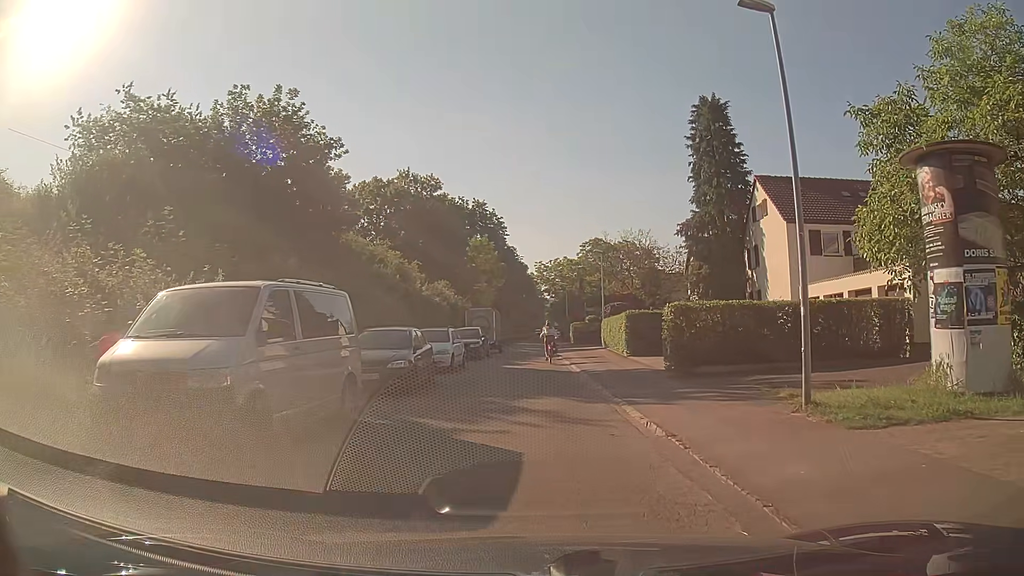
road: residential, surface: asphalt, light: Day
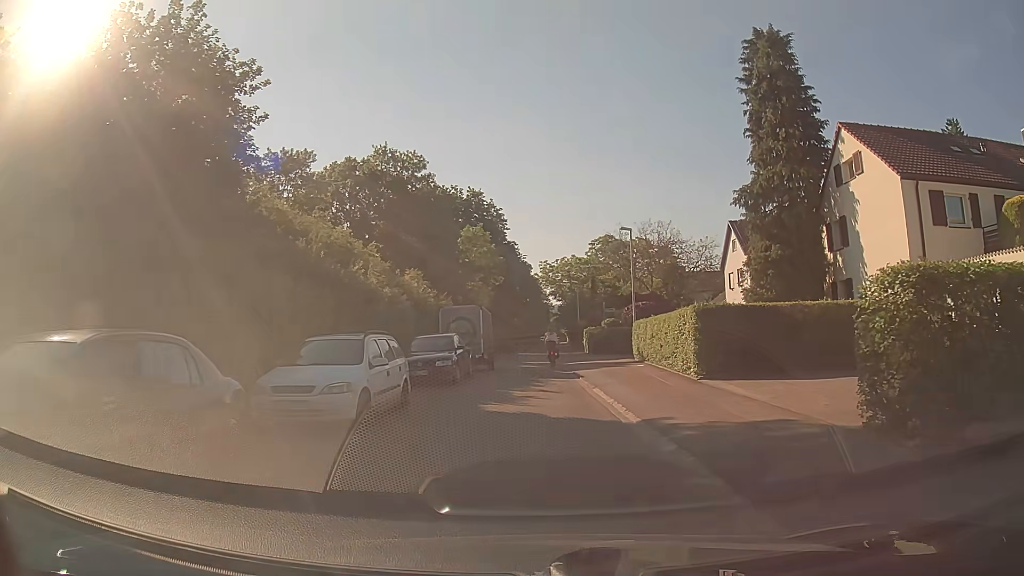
(+0.1, +11.6) m; 0°
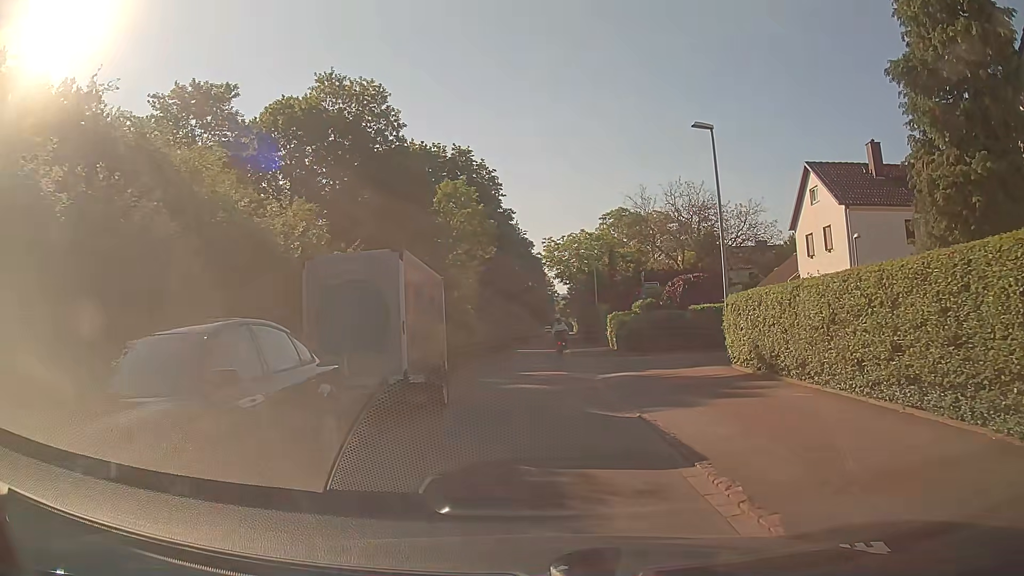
(+0.1, +15.0) m; 0°
